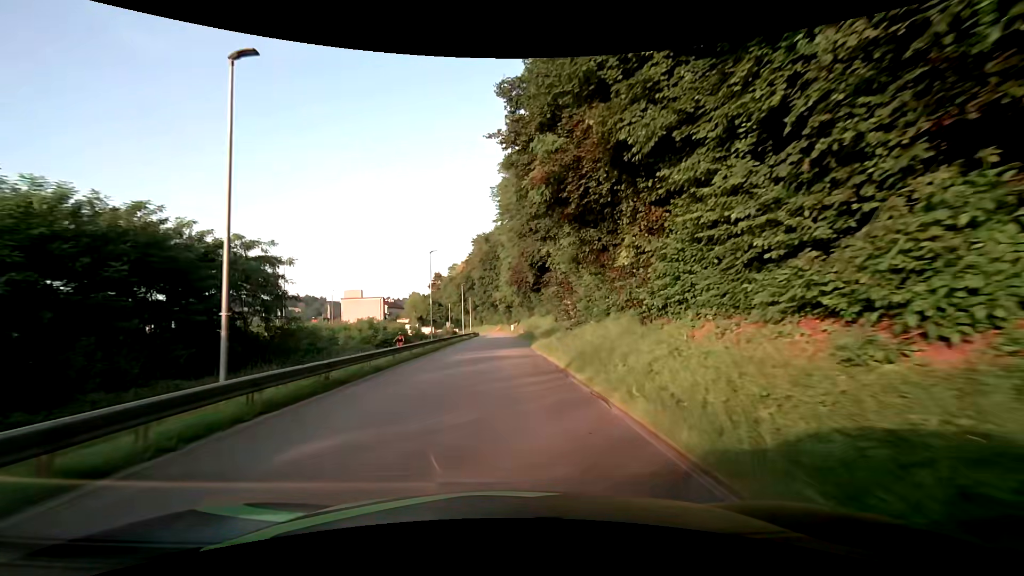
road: residential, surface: asphalt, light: Day
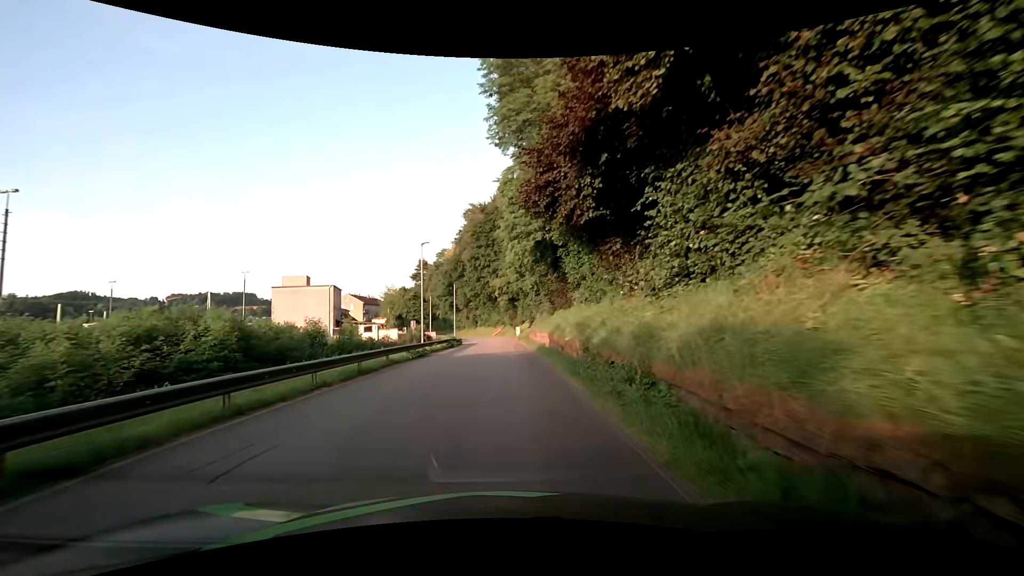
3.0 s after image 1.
(-0.2, +36.2) m; -1°
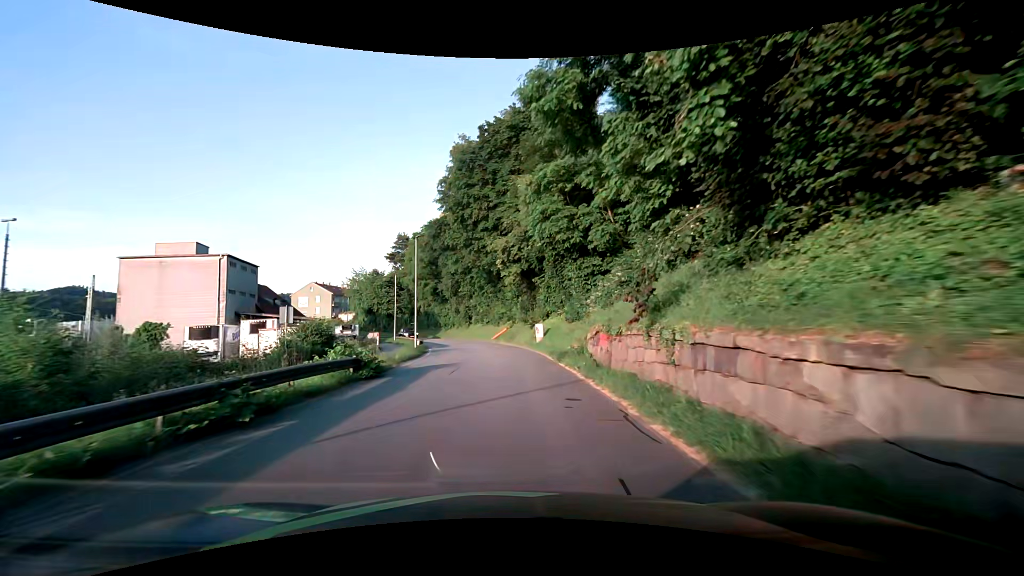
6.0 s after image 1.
(-0.3, +34.4) m; -1°
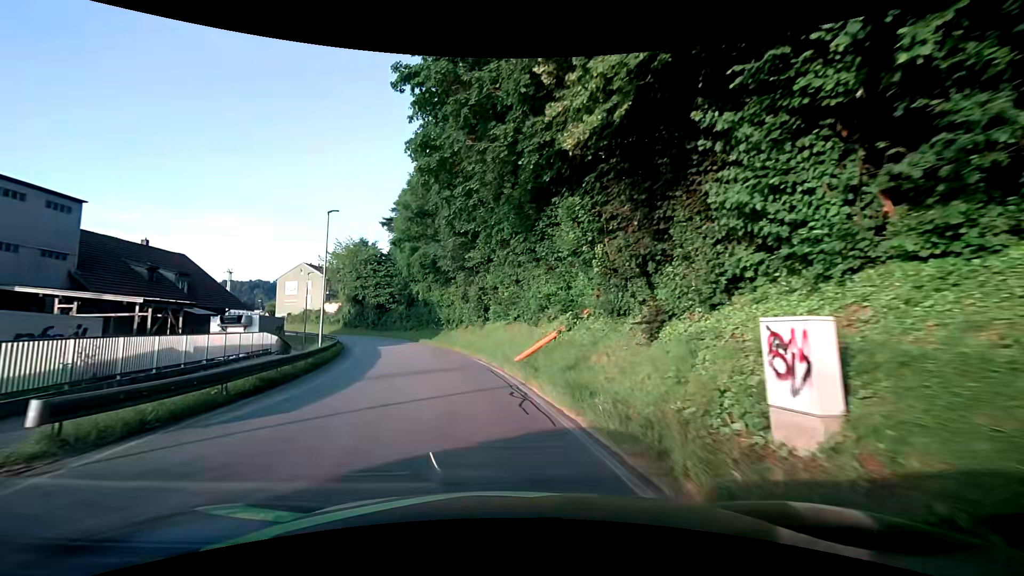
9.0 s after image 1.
(-0.1, +31.1) m; -4°
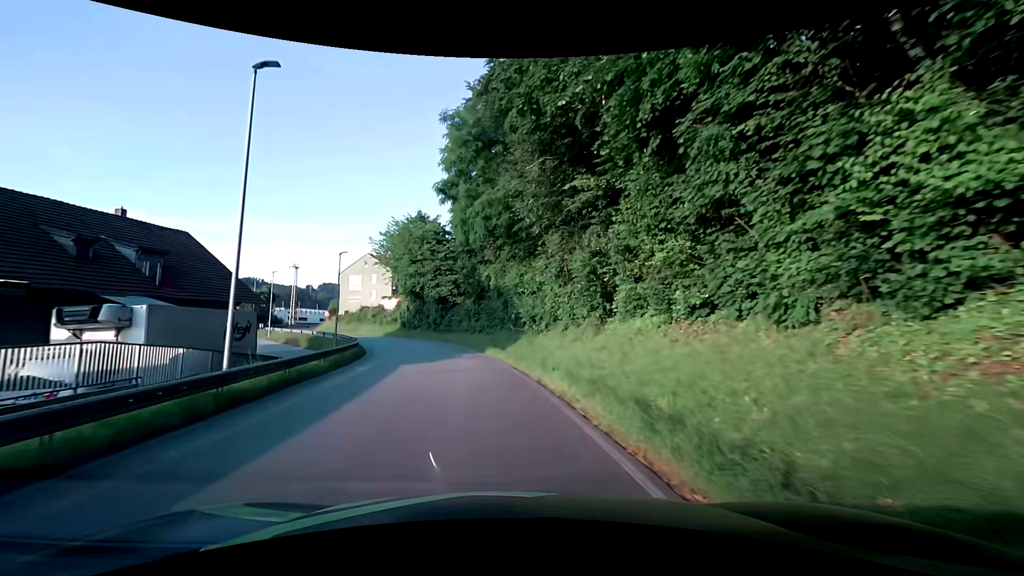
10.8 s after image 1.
(-1.8, +17.5) m; -10°
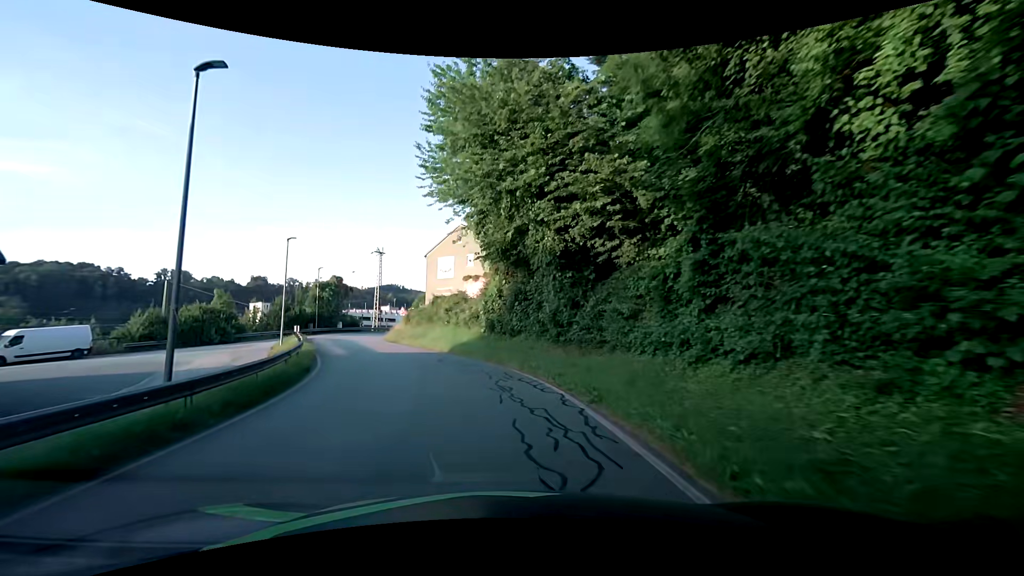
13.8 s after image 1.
(-3.5, +30.3) m; -15°
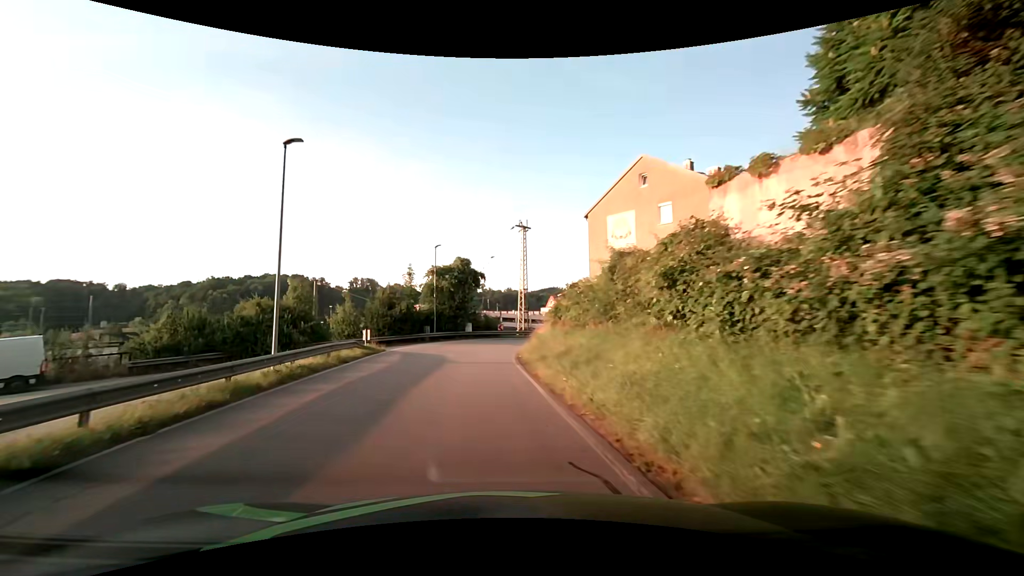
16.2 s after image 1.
(-3.1, +23.3) m; -17°
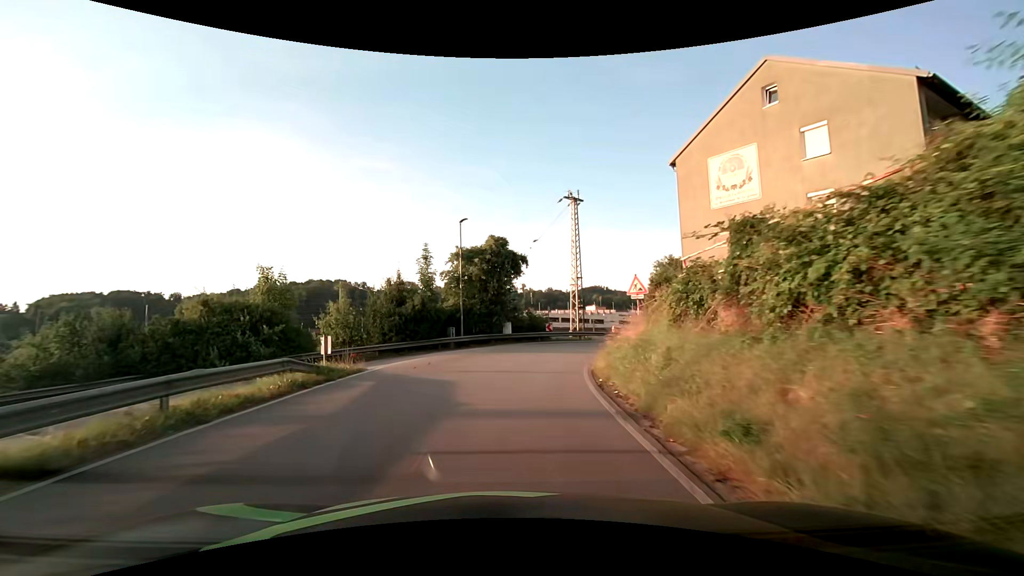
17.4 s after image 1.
(-0.7, +11.3) m; -5°
(0, +10) (+1, +20) (+4, +29) (+10, +37) (+19, +43) (+27, +48) (+36, +53) (+45, +58) (+53, +63) (+62, +67) m
